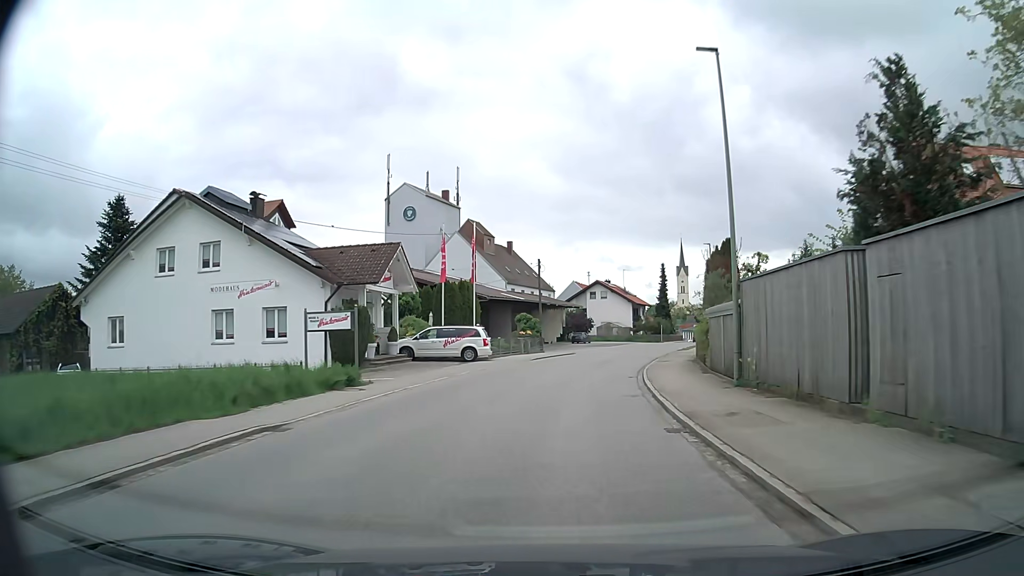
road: secondary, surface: asphalt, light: Day
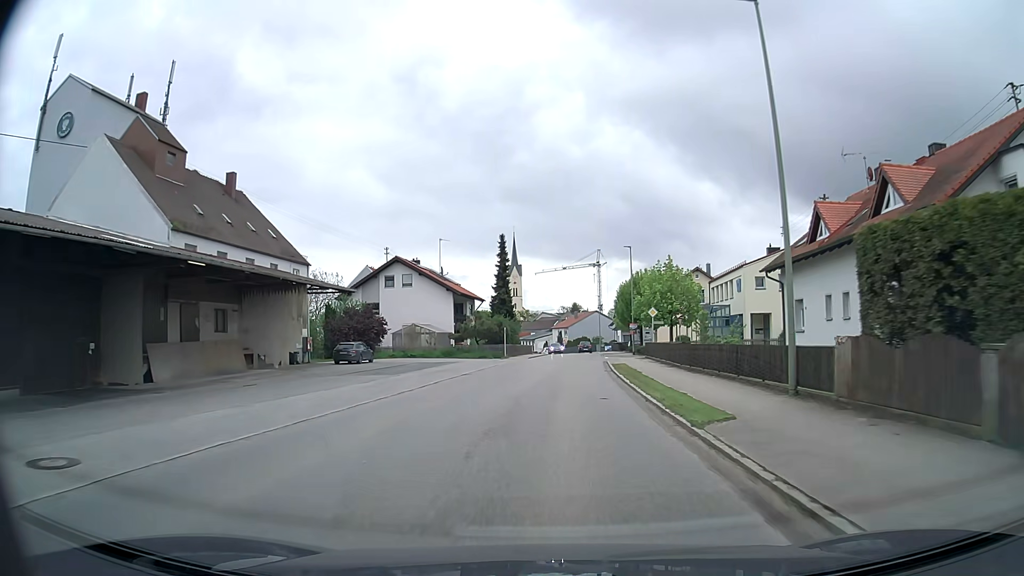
(+5.3, +43.9) m; +15°
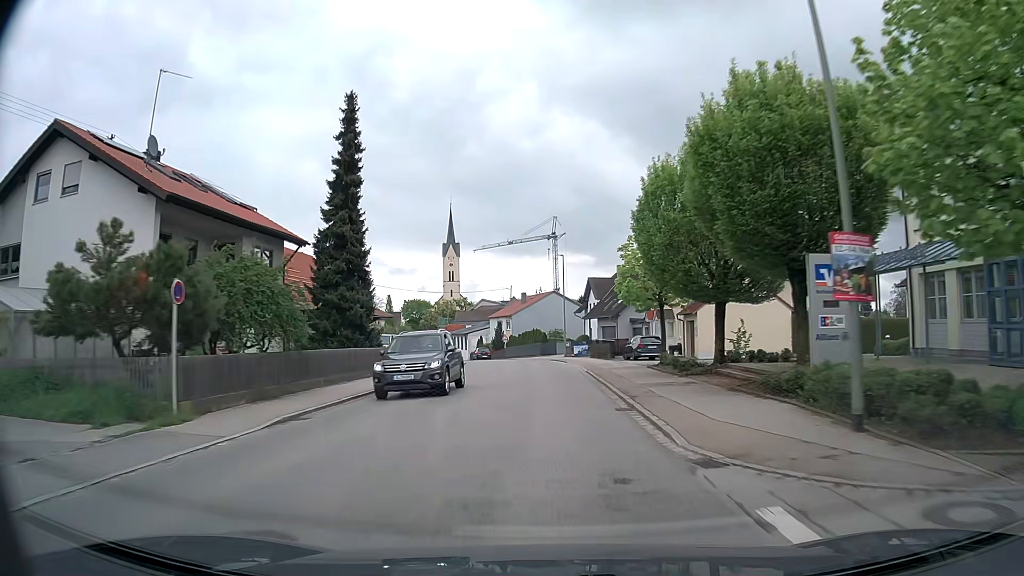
(+2.6, +46.3) m; +5°
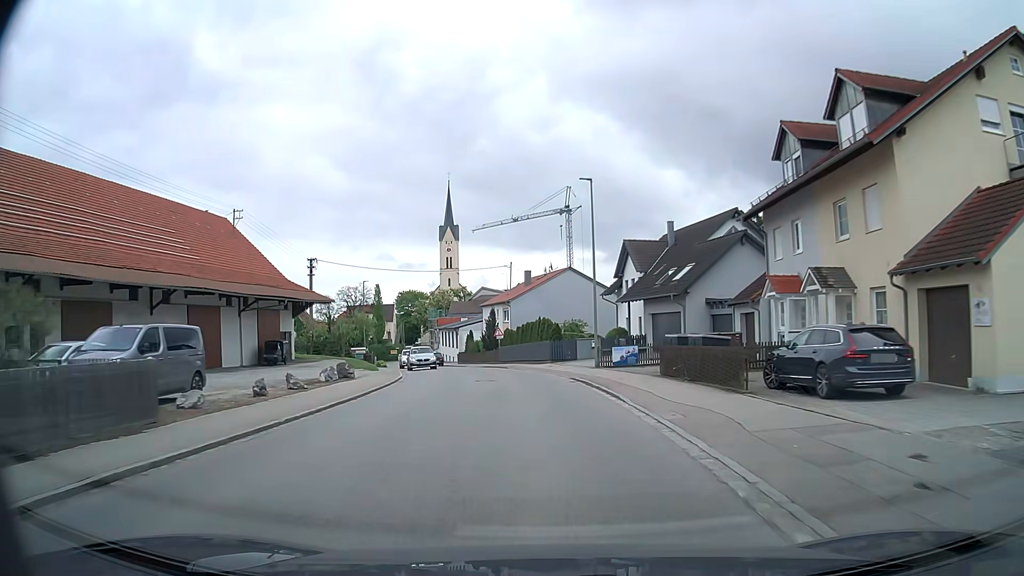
(-0.1, +26.6) m; -1°
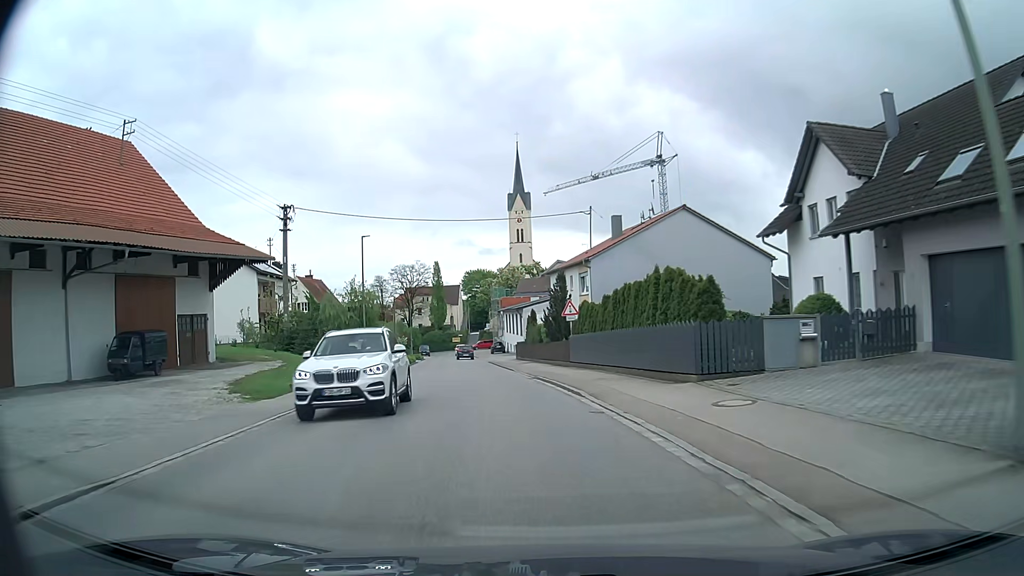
(-1.0, +25.2) m; -5°
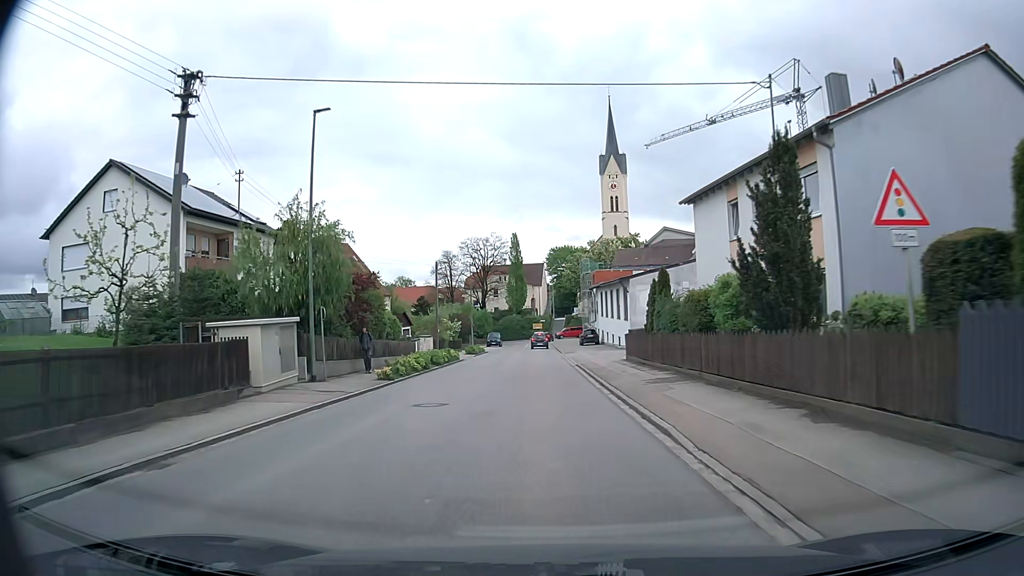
(-2.6, +24.6) m; -9°
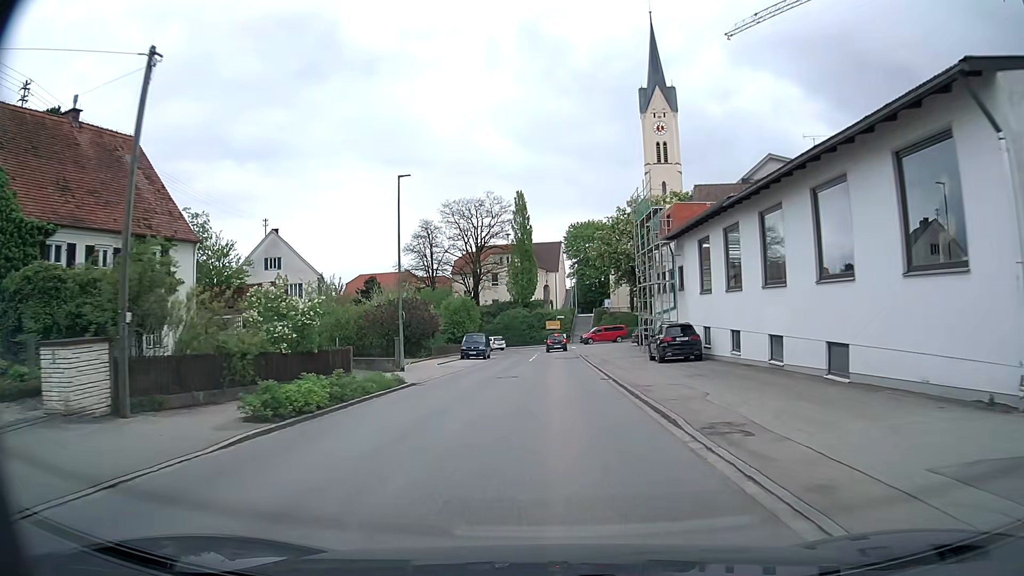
(-0.7, +40.0) m; -2°
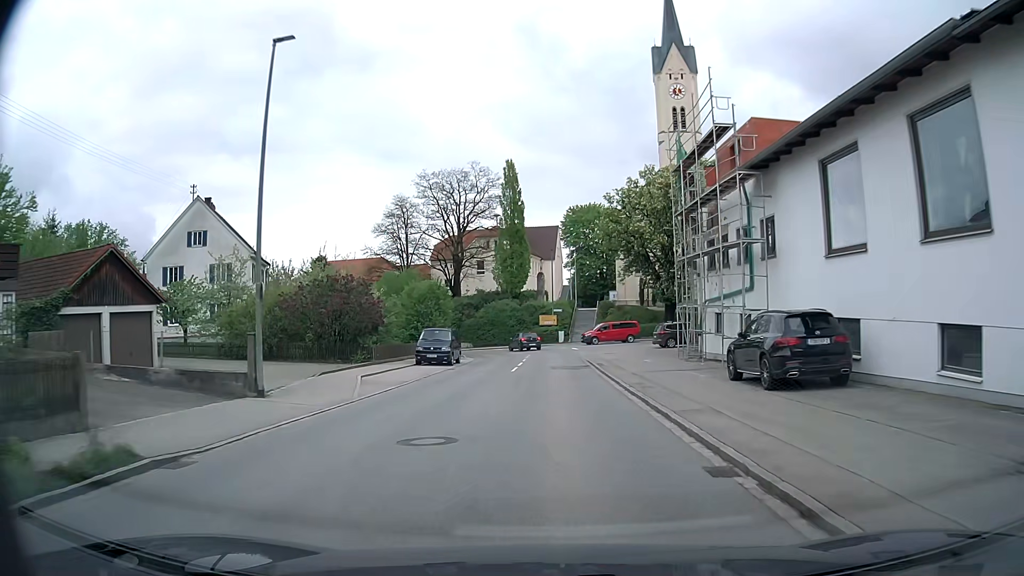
(+0.1, +14.8) m; +1°
(0, +10) (0, +20) (0, +30) (0, +40) (-1, +50) (-4, +59) (-10, +67) (-17, +74) (-25, +81) (-32, +87) m
